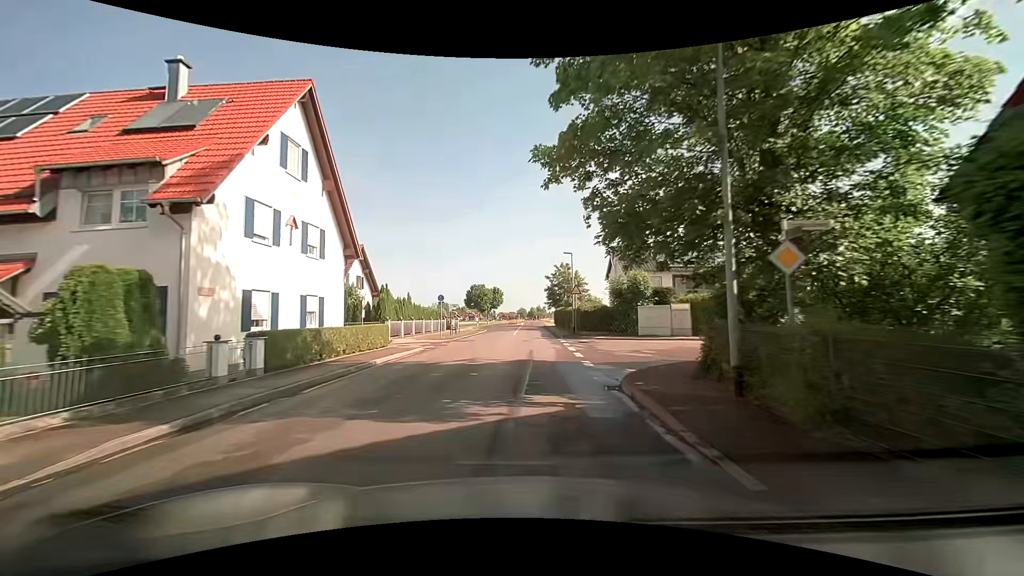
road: tertiary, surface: asphalt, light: Day
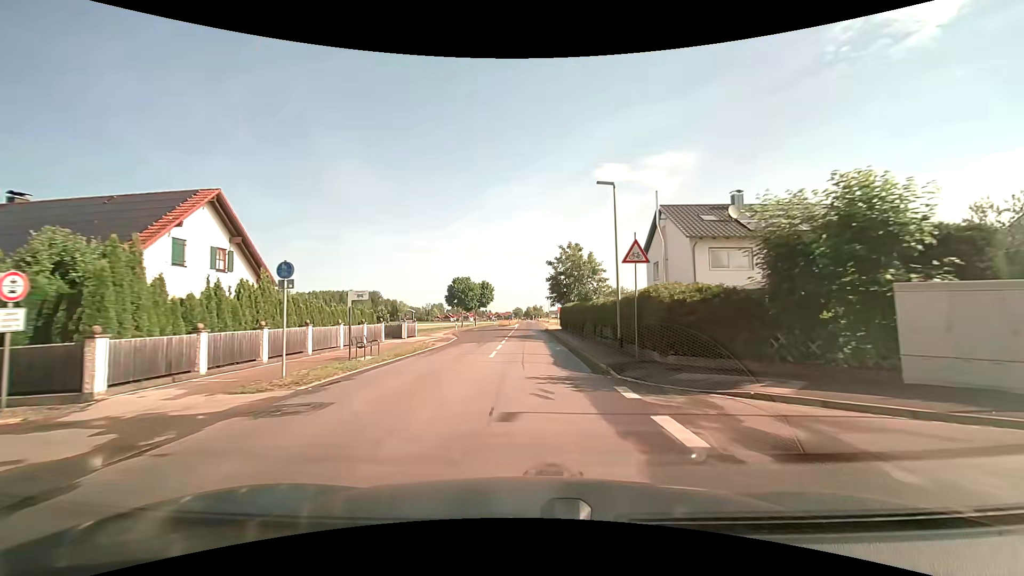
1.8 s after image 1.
(+0.1, +20.7) m; 0°
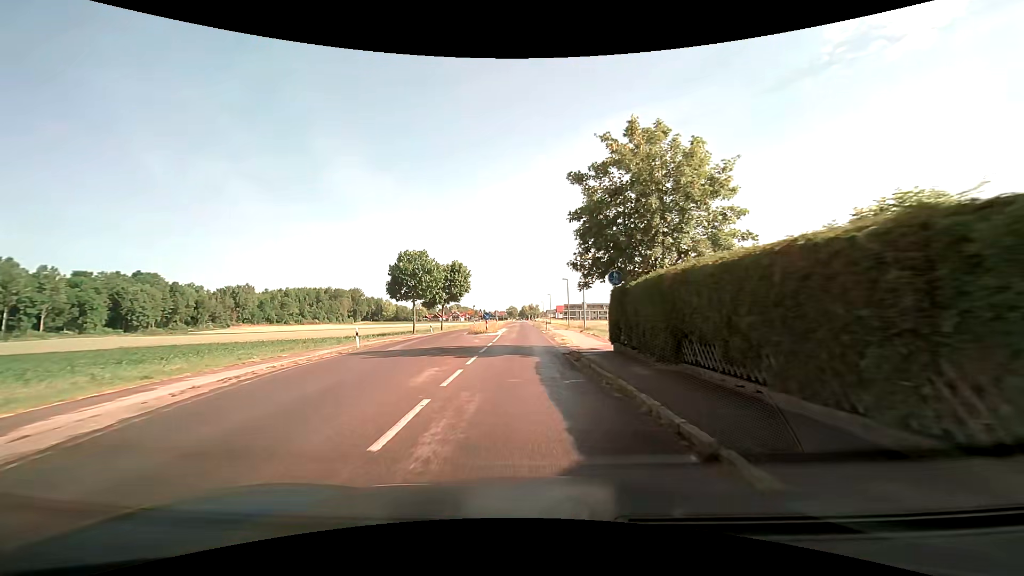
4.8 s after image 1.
(+0.4, +34.3) m; +1°
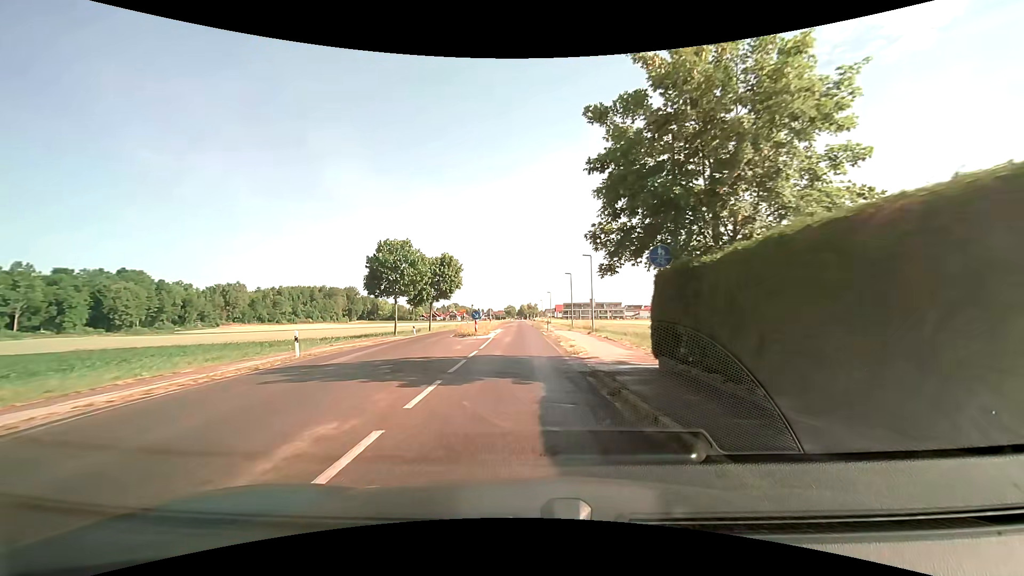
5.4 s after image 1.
(0.0, +6.8) m; 0°
(0, +10) (0, +20) (0, +30) (0, +40) (0, +50) (-1, +60) (-1, +70) (-1, +80) (-1, +90) (-2, +100) m
